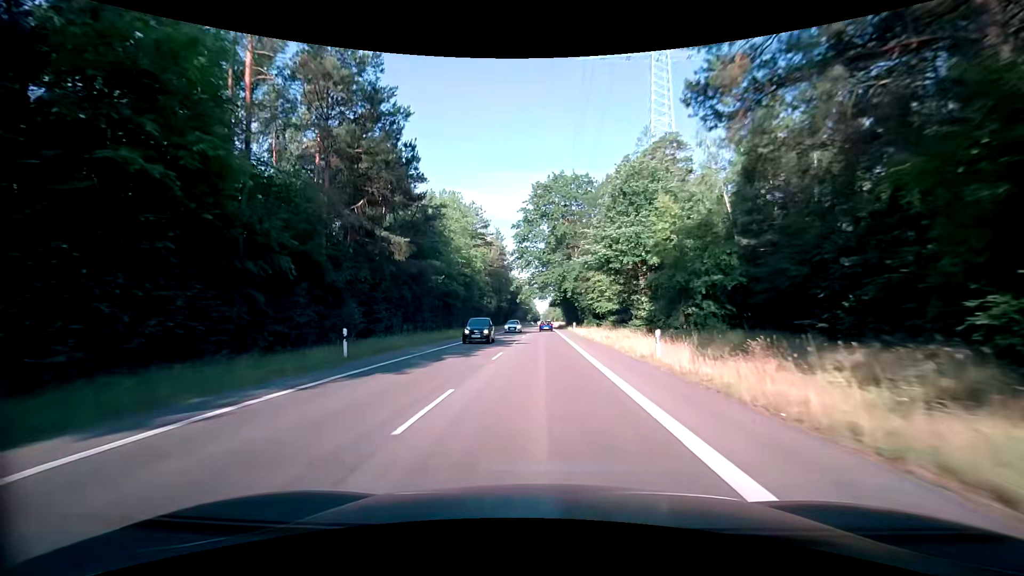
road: secondary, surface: asphalt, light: Day
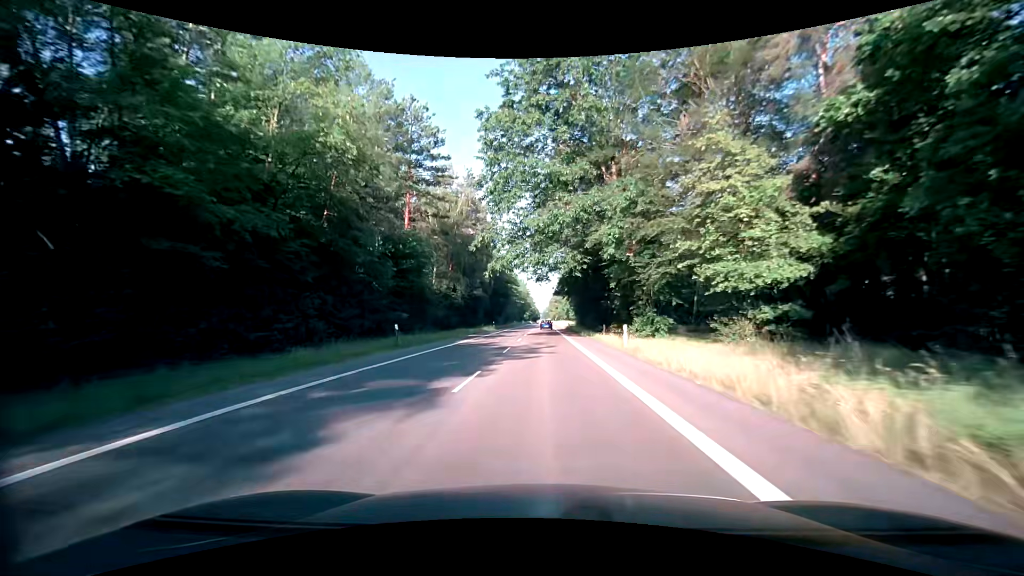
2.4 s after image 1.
(+0.3, +42.2) m; 0°
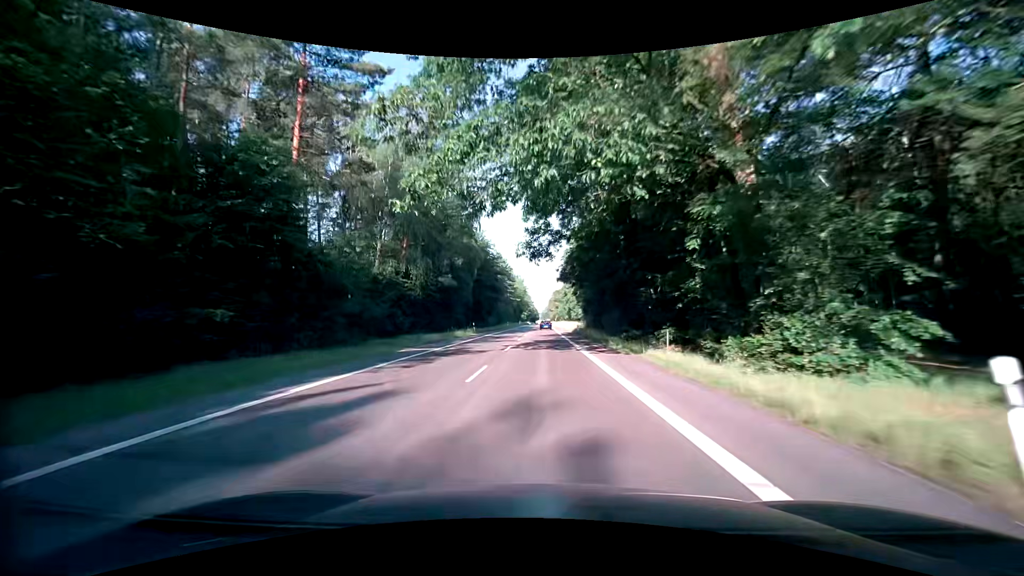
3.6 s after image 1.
(0.0, +21.1) m; 0°
(0, +10) (0, +20) (0, +30) (0, +40) (0, +50) (0, +60) (0, +70) (0, +80) (0, +90) (0, +100) m
